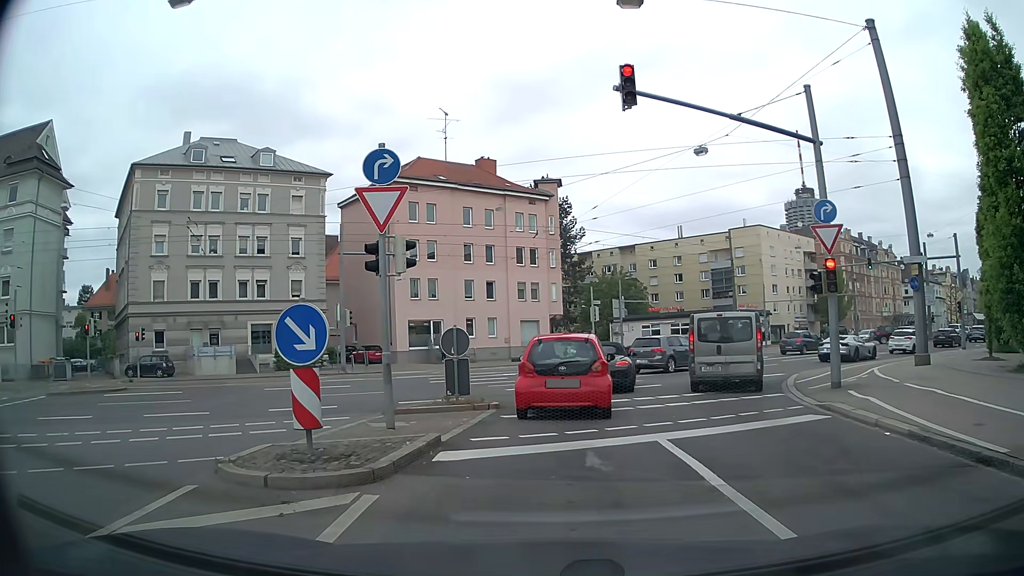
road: secondary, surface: asphalt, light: Day
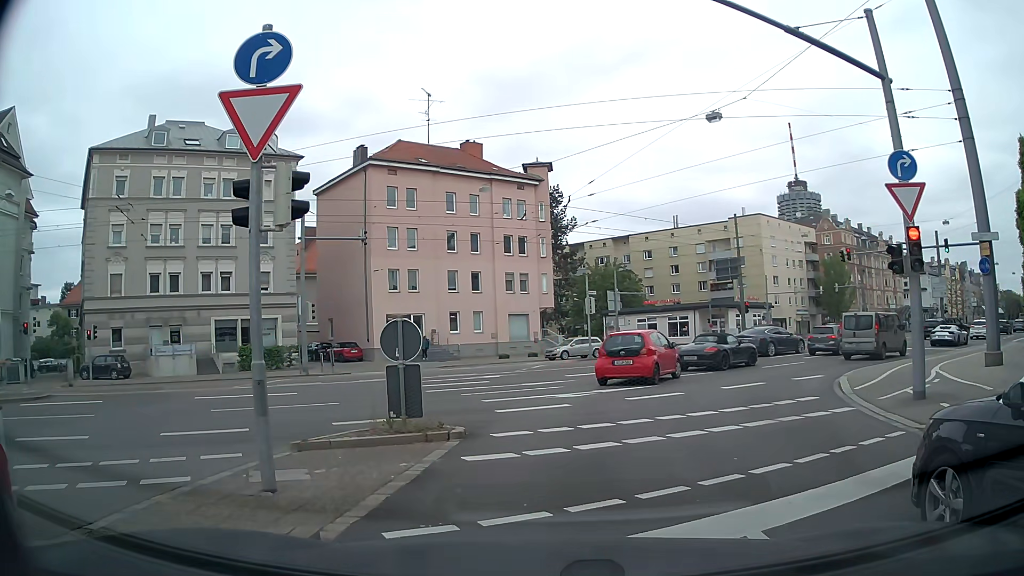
(0.0, +4.2) m; 0°
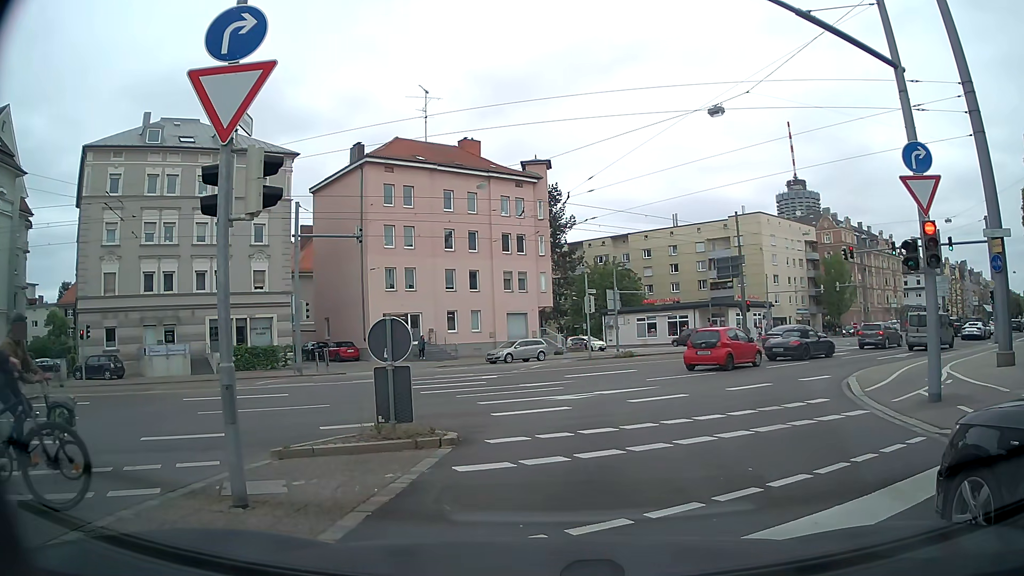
(0.0, +0.6) m; 0°
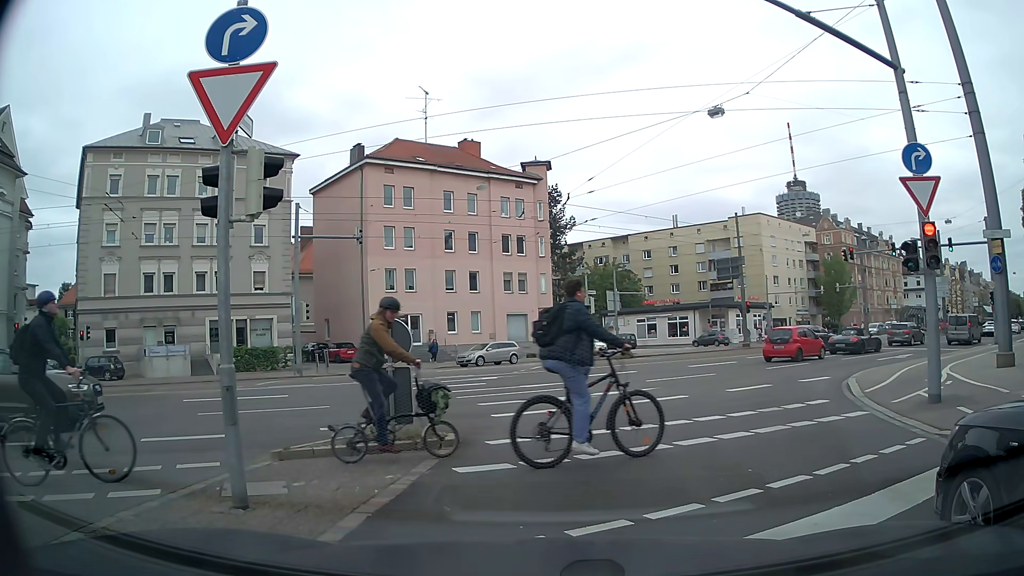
(0.0, +0.1) m; 0°
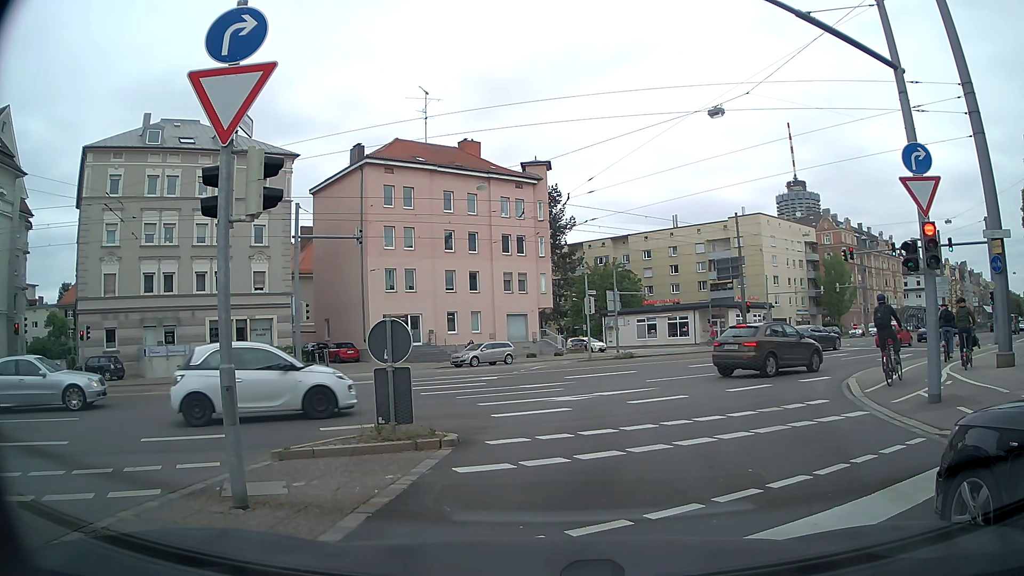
(0.0, 0.0) m; 0°
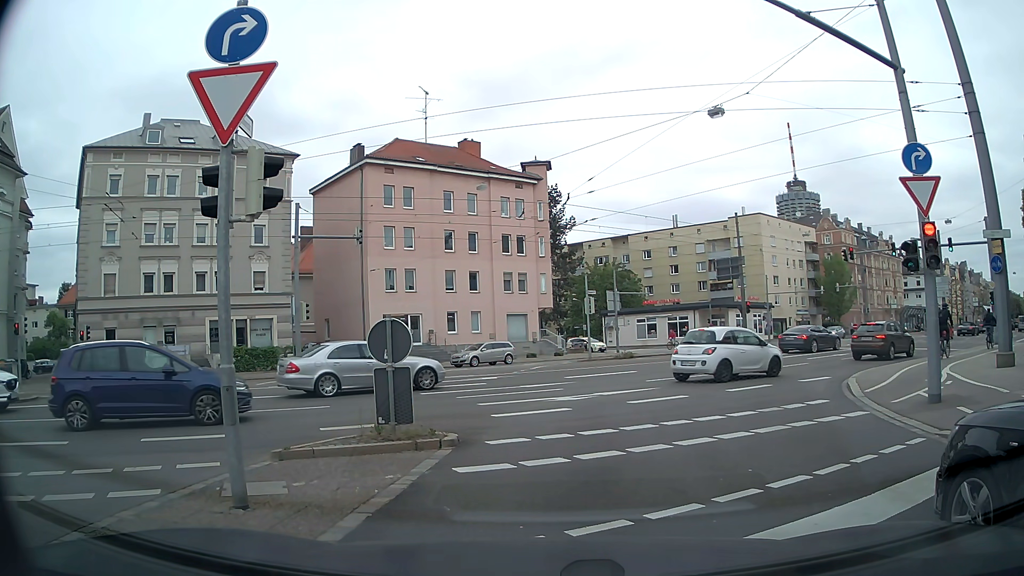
(0.0, 0.0) m; 0°
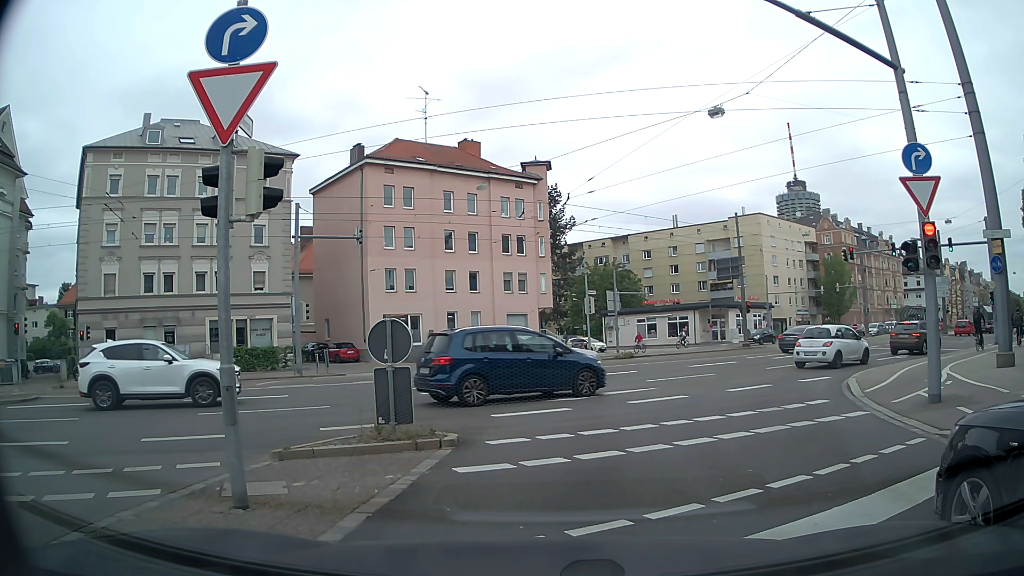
(0.0, 0.0) m; 0°
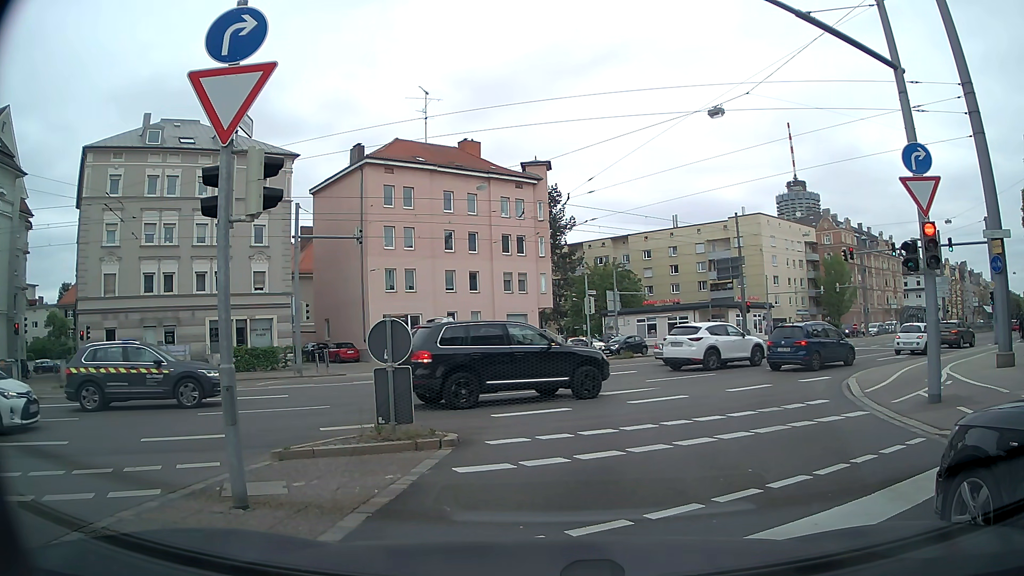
(0.0, 0.0) m; 0°
(0, +10) (+3, +20) (+8, +28) (+16, +34) (+24, +41) (+31, +47) (+39, +54) (+46, +60) (+54, +67) (+62, +73) m
